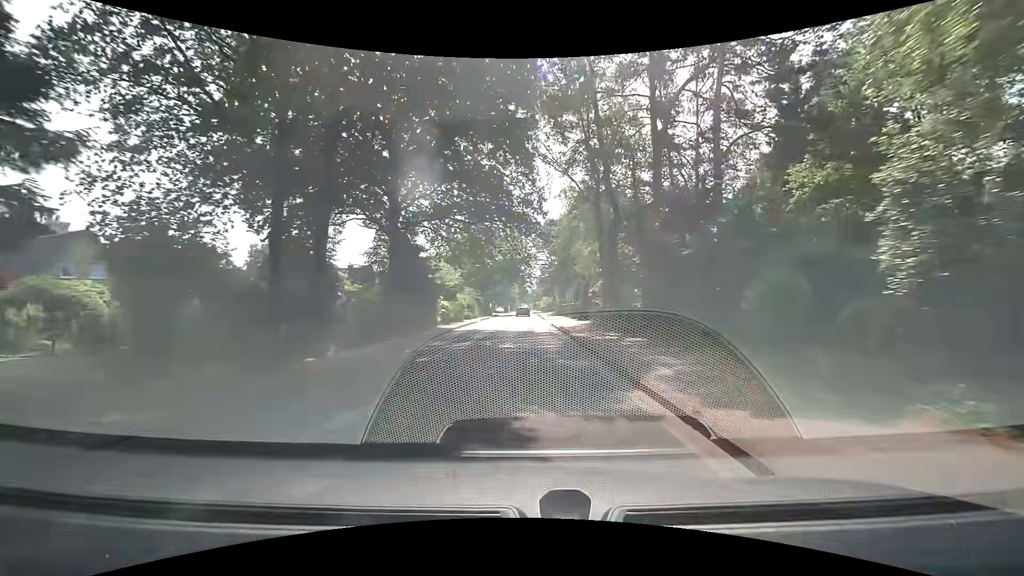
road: tertiary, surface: asphalt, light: Day
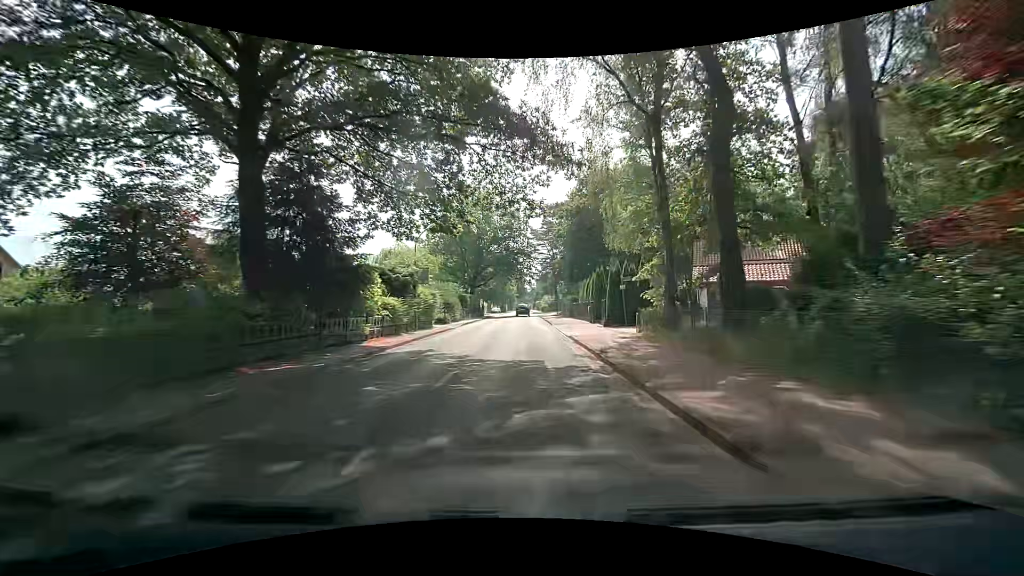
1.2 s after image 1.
(+0.1, +15.2) m; +1°
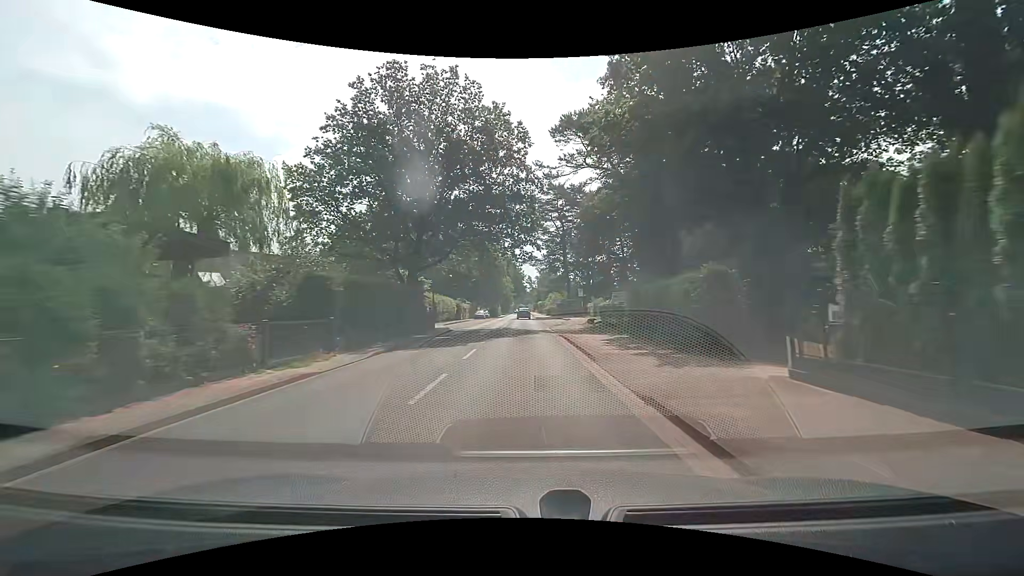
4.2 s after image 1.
(-0.2, +38.0) m; -1°
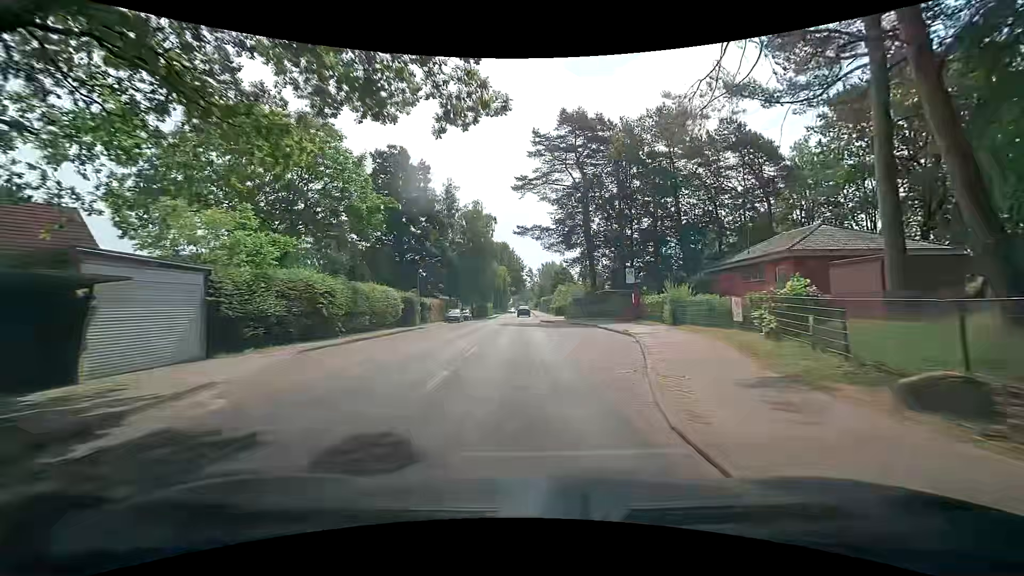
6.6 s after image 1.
(+0.1, +30.4) m; +1°
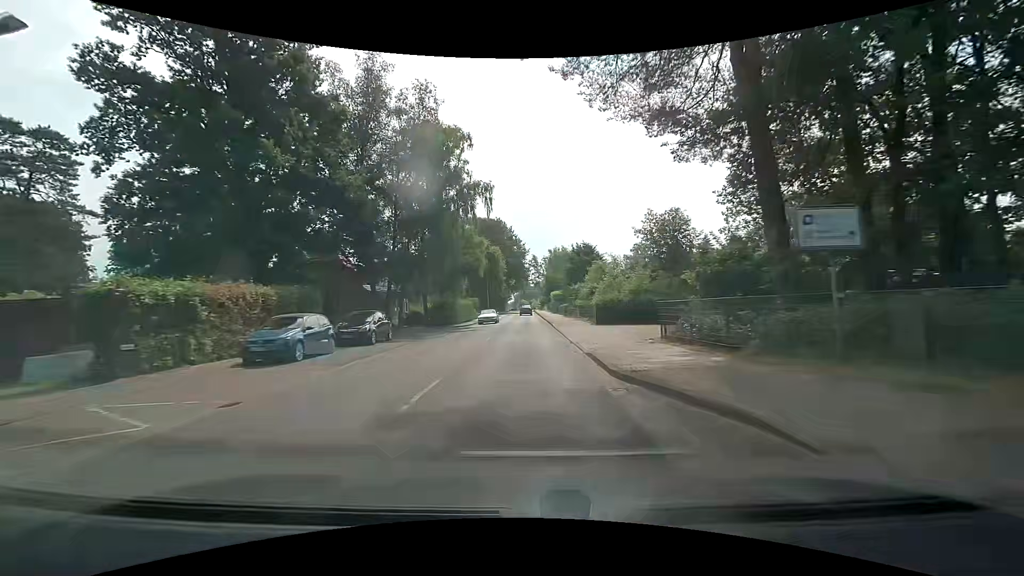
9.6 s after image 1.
(-0.6, +38.2) m; -1°
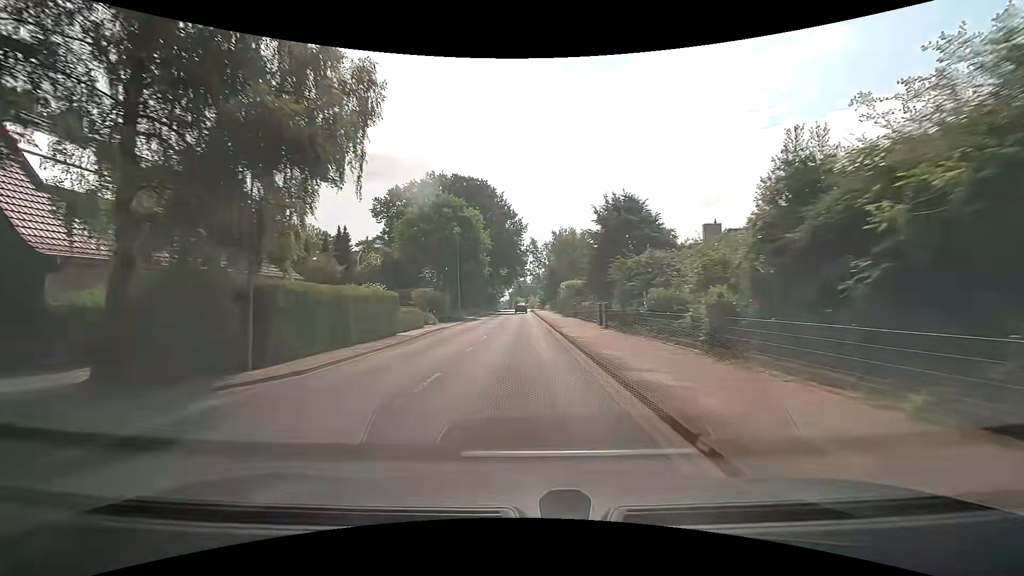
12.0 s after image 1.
(+0.2, +30.6) m; +1°
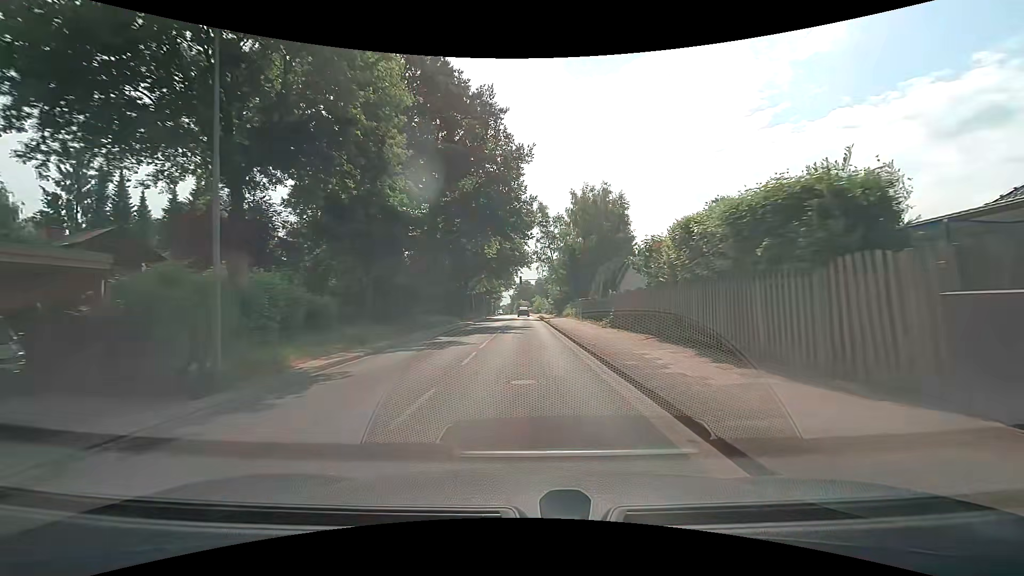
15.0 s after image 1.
(-0.6, +38.3) m; -1°
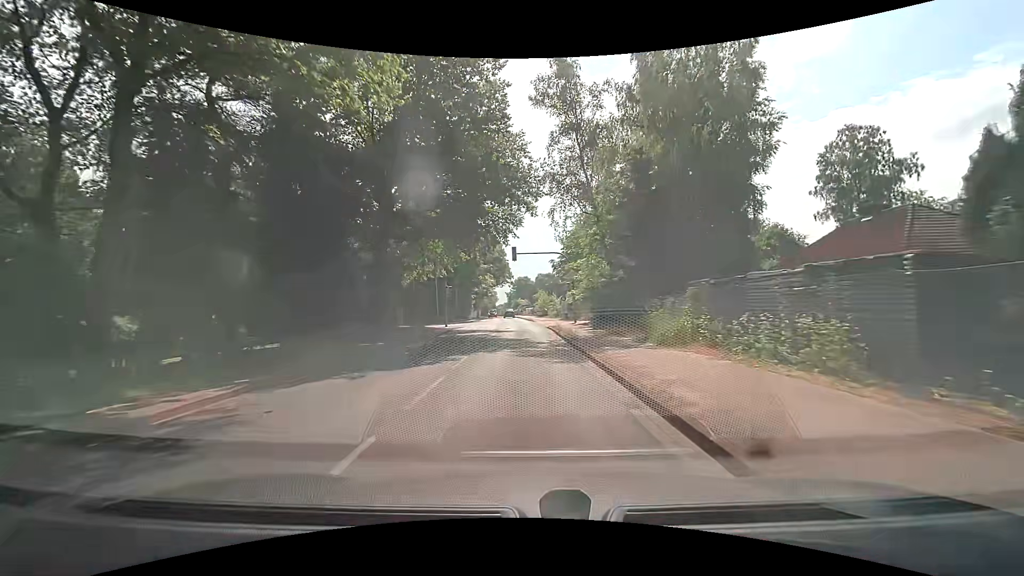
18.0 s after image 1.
(-0.1, +38.0) m; 0°
(0, +10) (0, +20) (0, +30) (0, +40) (-1, +50) (-1, +60) (-1, +70) (-2, +80) (-3, +90) (-3, +100) m
